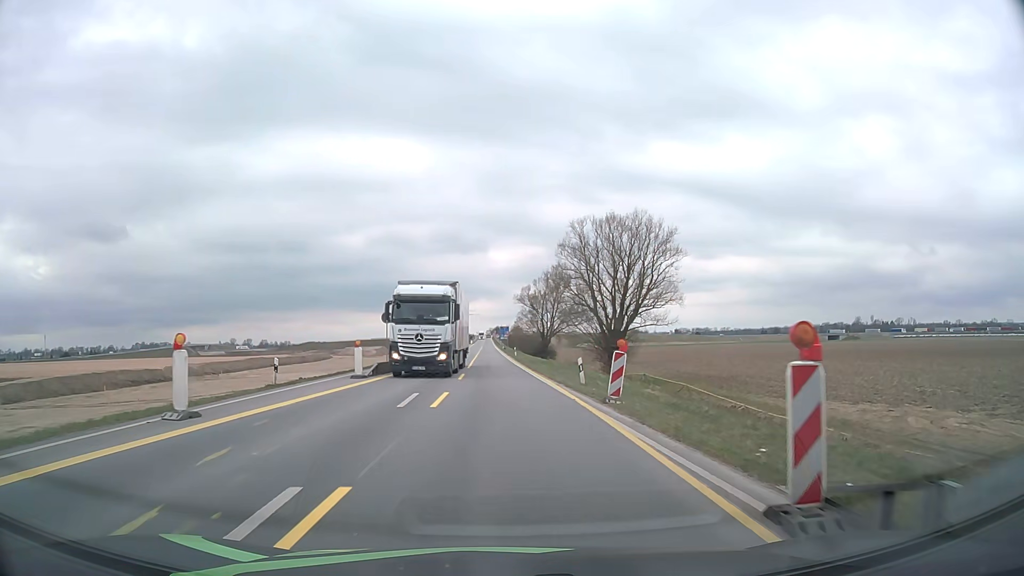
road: motorway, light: Day
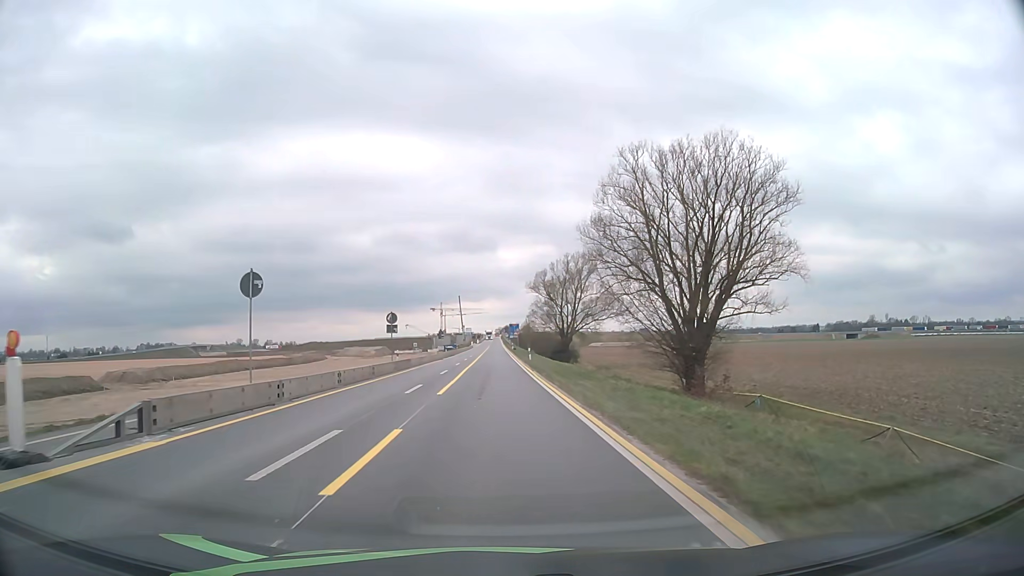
(-0.1, +20.1) m; -1°
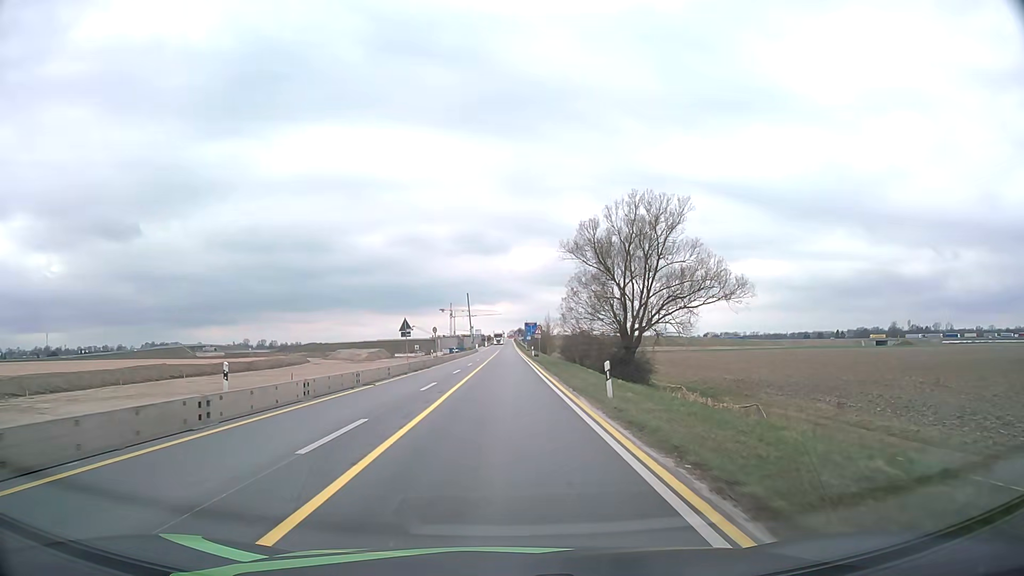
(-0.6, +34.8) m; -1°
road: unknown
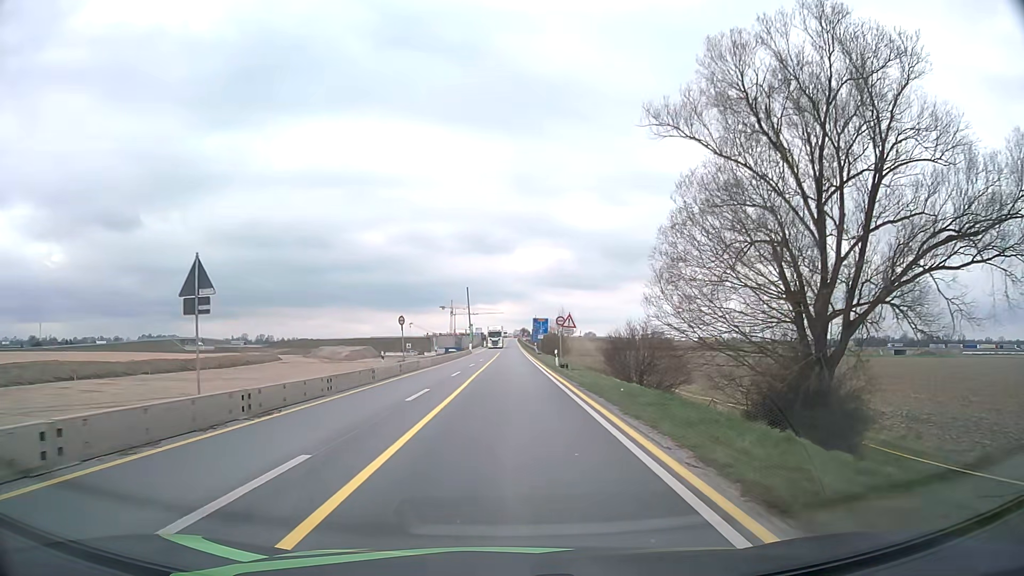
(-0.1, +28.5) m; 0°
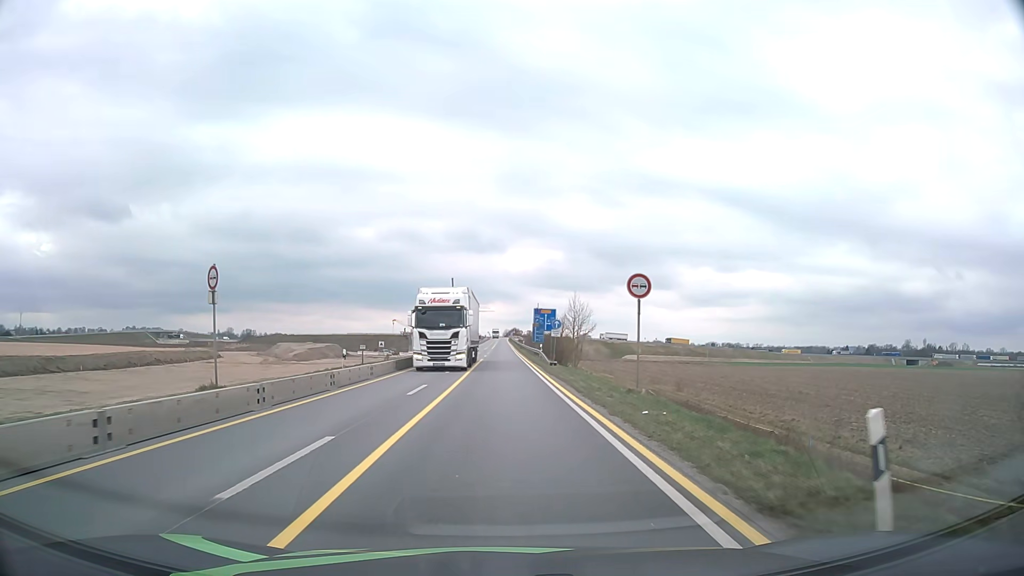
(+0.3, +34.7) m; +1°
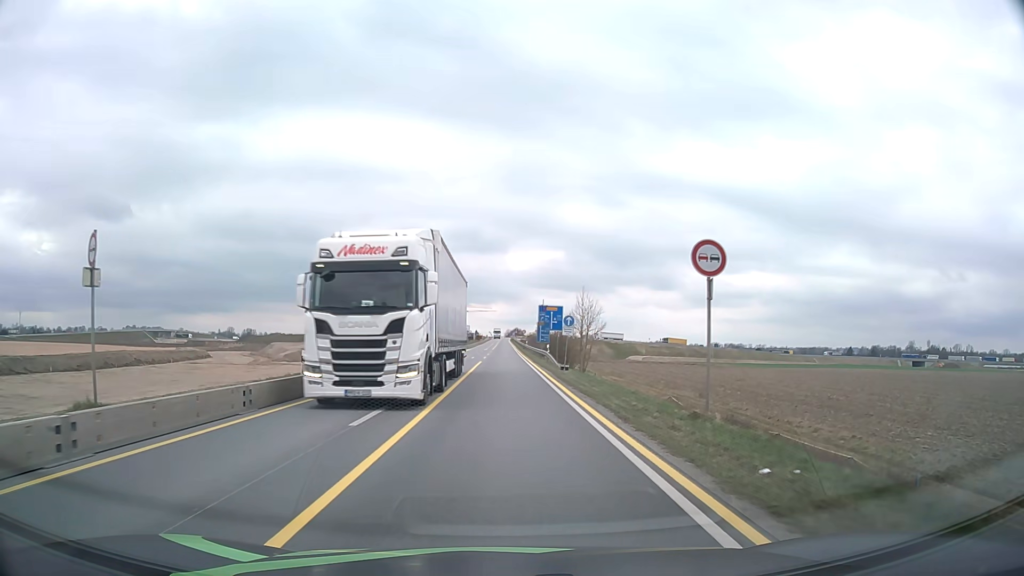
(0.0, +6.8) m; 0°
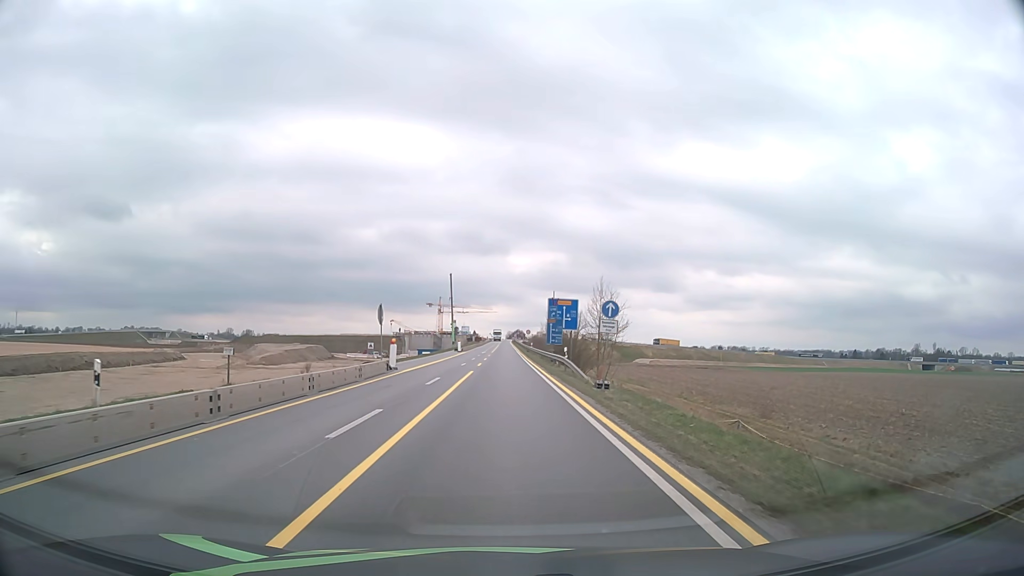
(0.0, +13.6) m; 0°
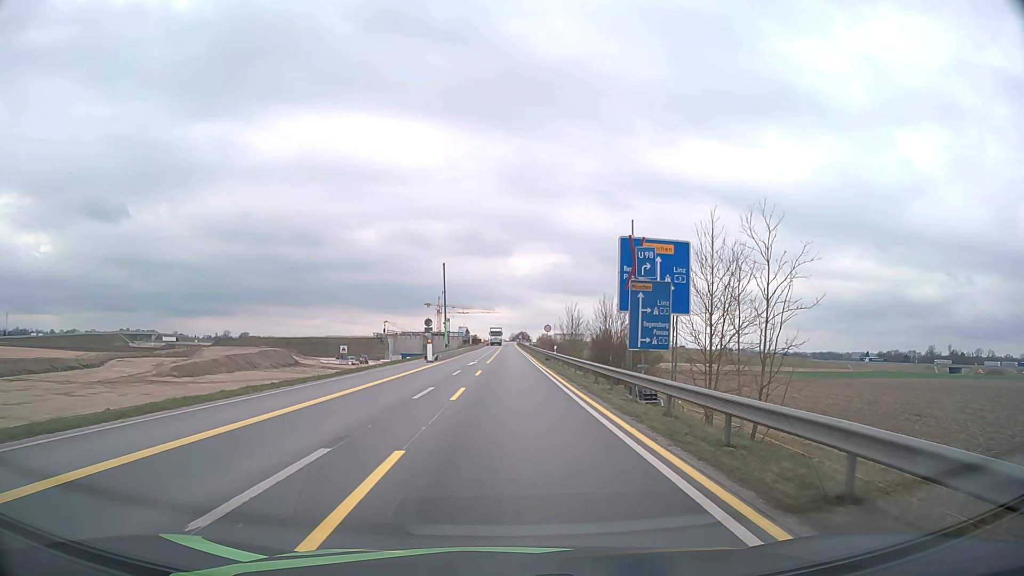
(-0.2, +34.3) m; 0°
(0, +10) (0, +20) (0, +30) (0, +40) (+1, +50) (+1, +60) (+1, +70) (+1, +80) (+1, +90) (+1, +100) m
